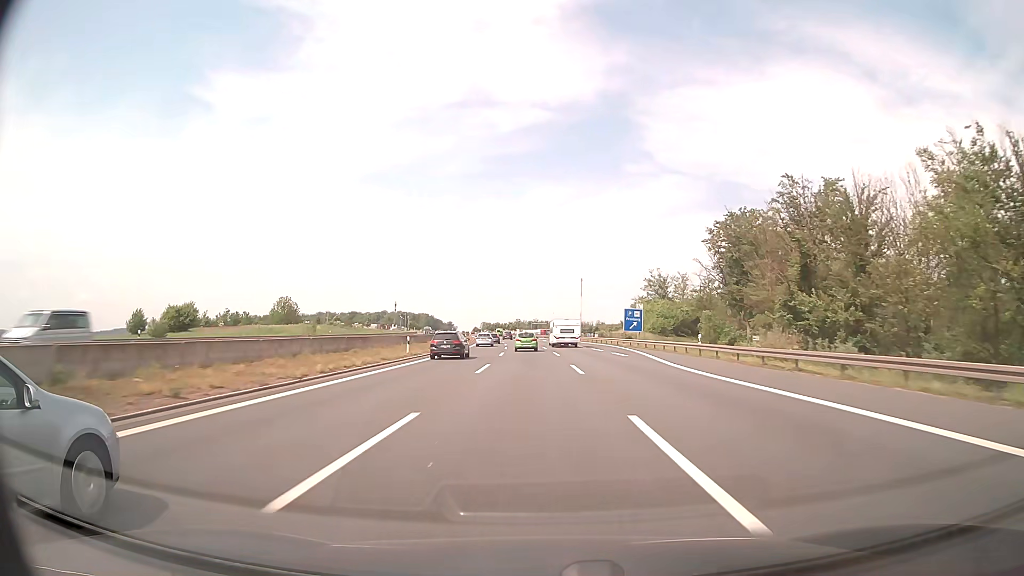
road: motorway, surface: asphalt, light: Day
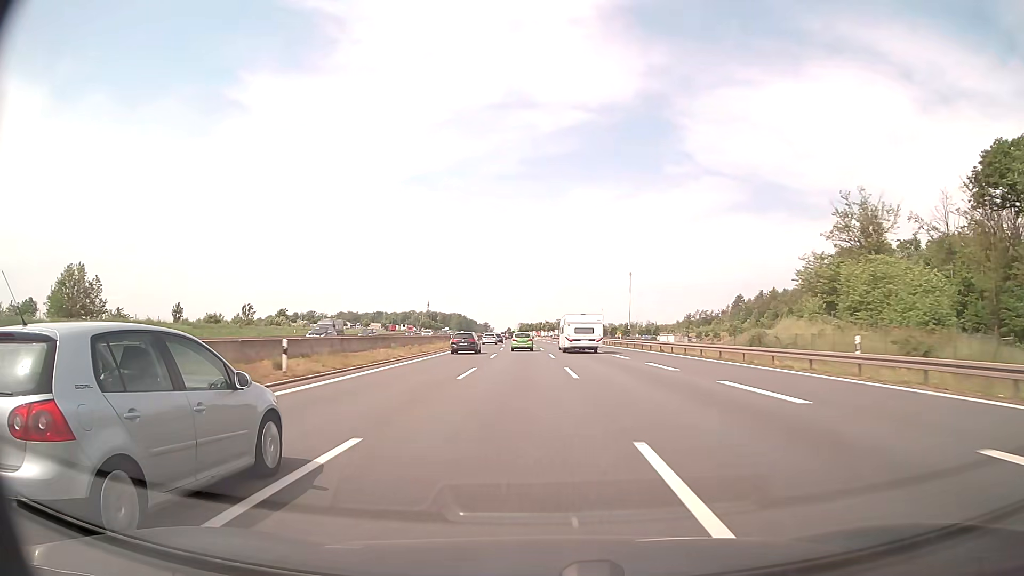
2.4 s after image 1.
(-1.7, +74.9) m; -3°
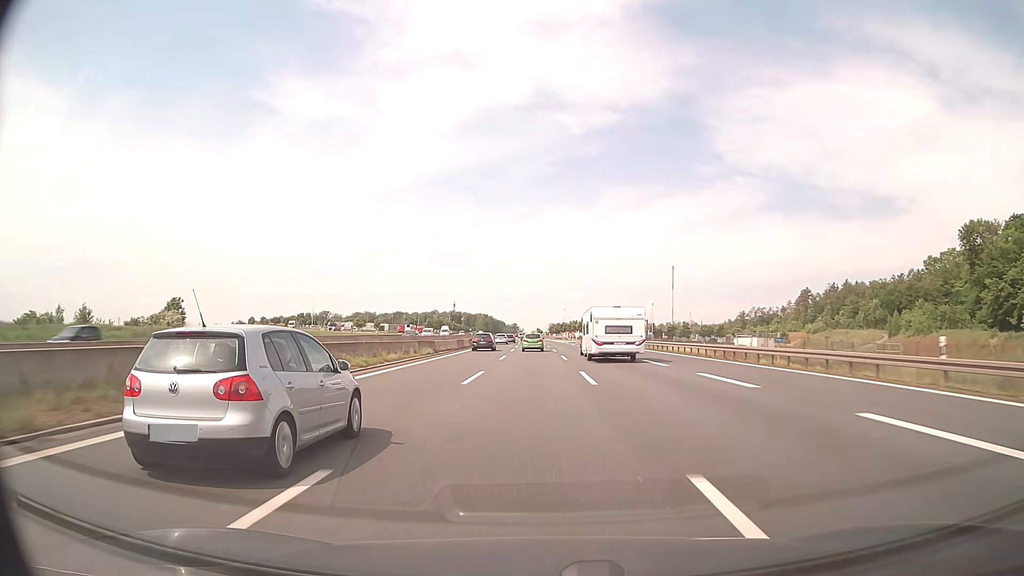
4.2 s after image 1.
(-1.5, +56.2) m; -3°
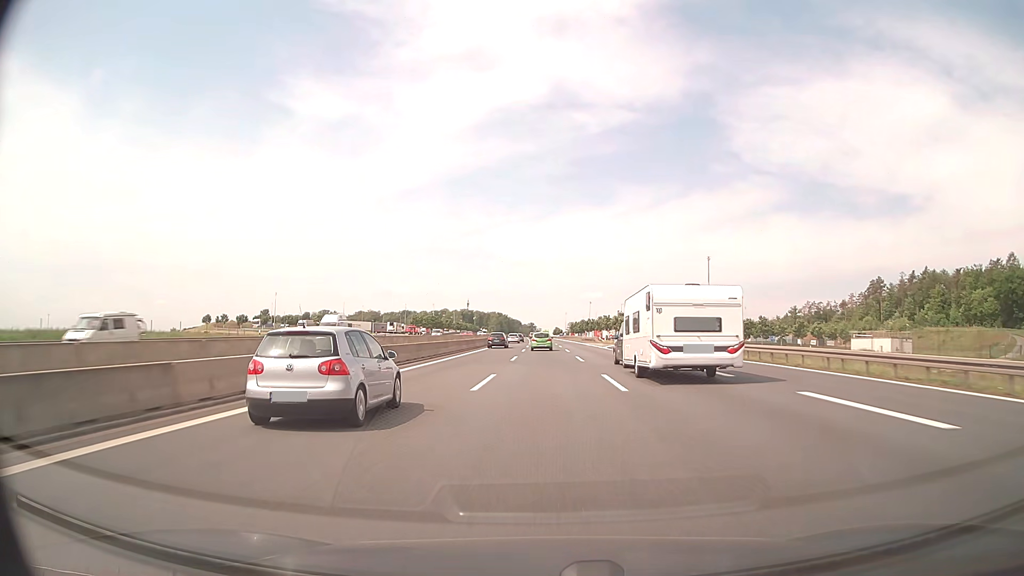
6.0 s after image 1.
(-0.9, +56.4) m; -2°
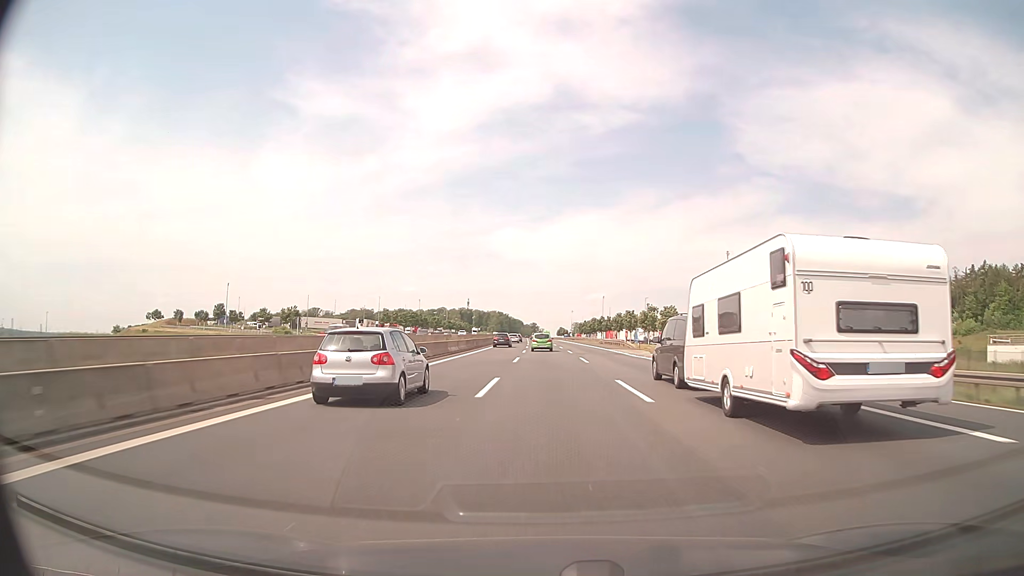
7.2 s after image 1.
(-0.2, +37.6) m; 0°
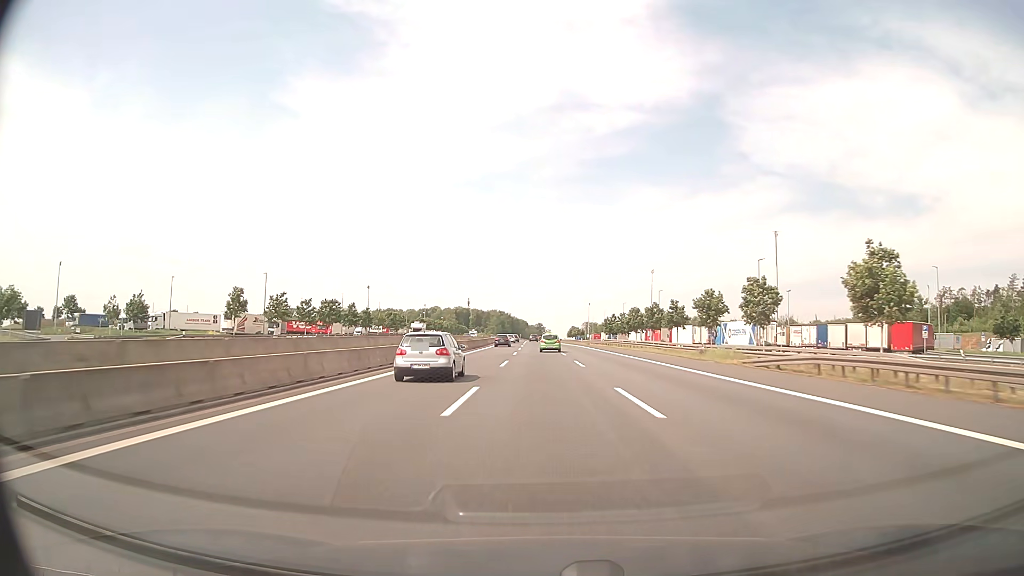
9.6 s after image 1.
(-0.2, +75.4) m; -1°
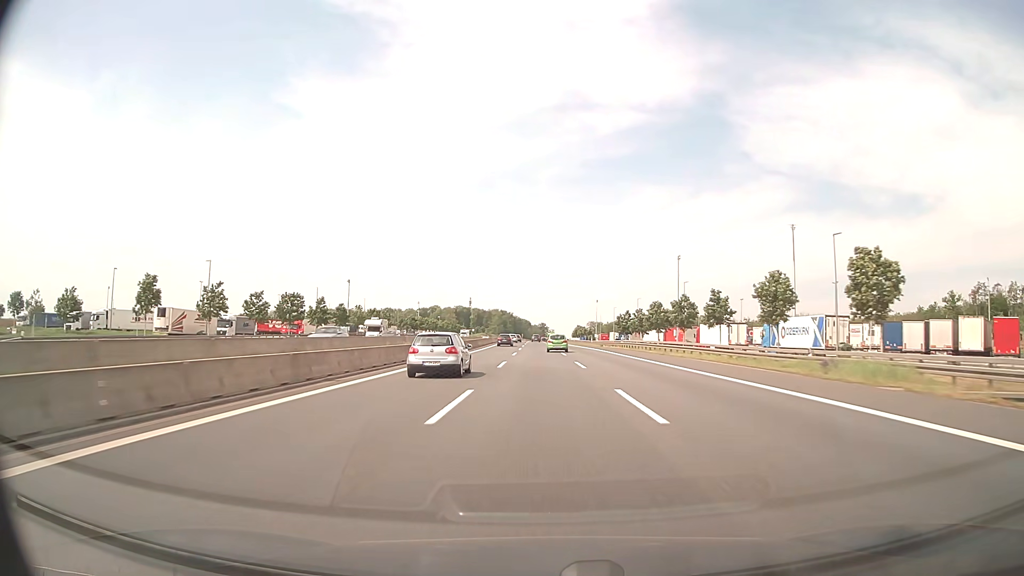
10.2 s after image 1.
(-0.1, +19.1) m; 0°
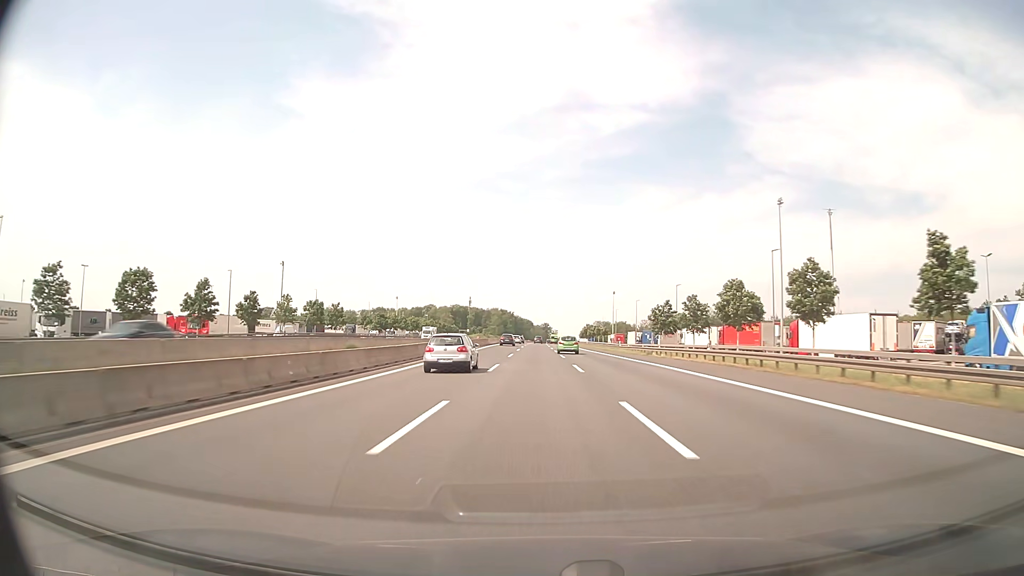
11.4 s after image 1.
(0.0, +38.9) m; 0°
(0, +10) (0, +20) (0, +30) (0, +40) (0, +50) (0, +60) (0, +70) (0, +80) (0, +90) (0, +100) m
